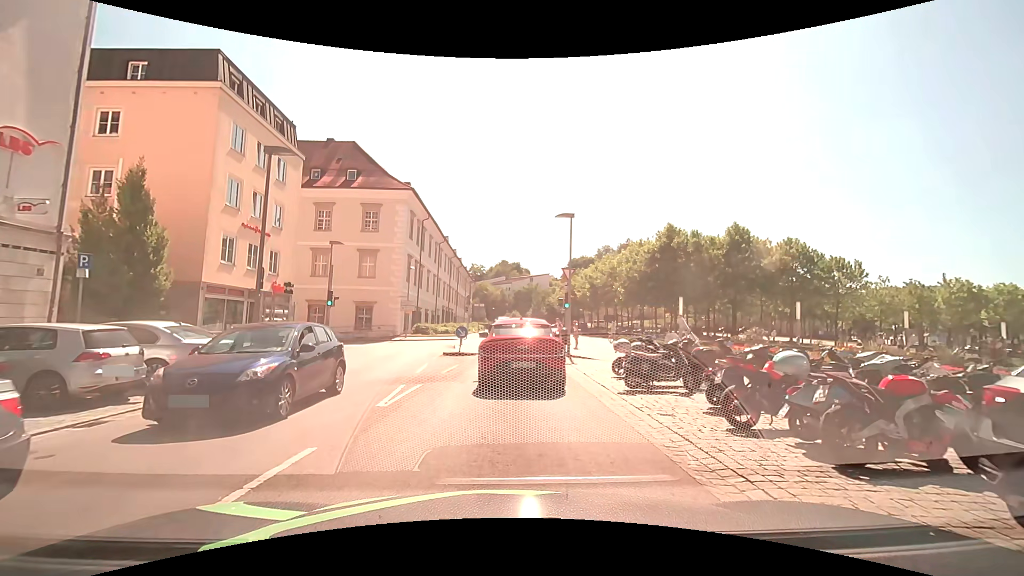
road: tertiary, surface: asphalt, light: Day
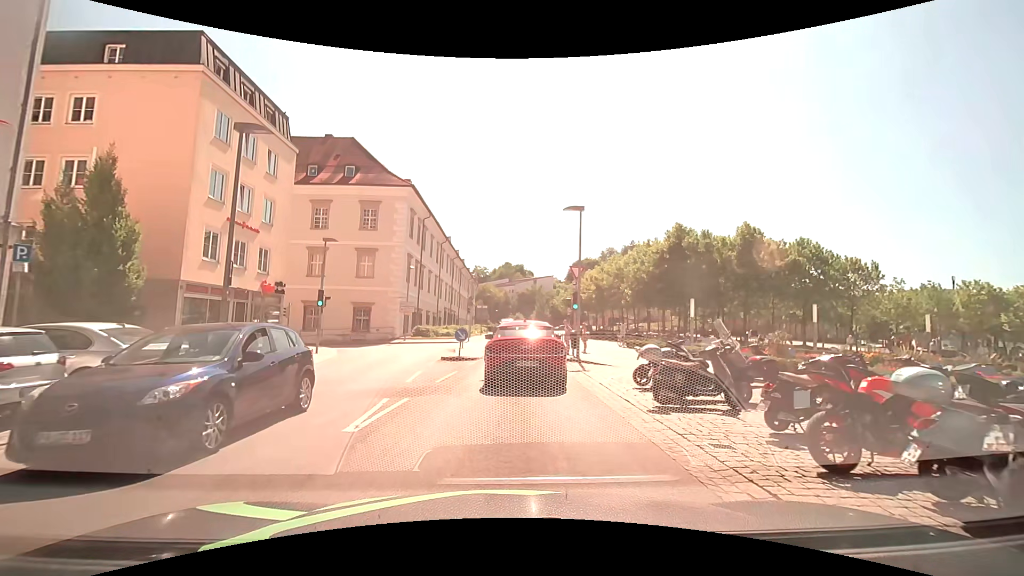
(0.0, +2.0) m; -1°
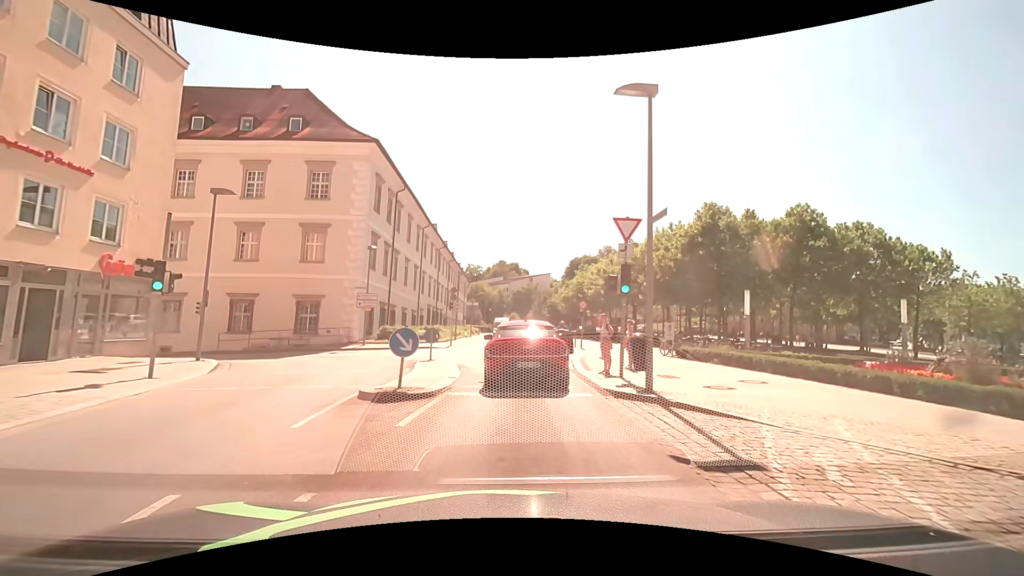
(0.0, +11.5) m; 0°
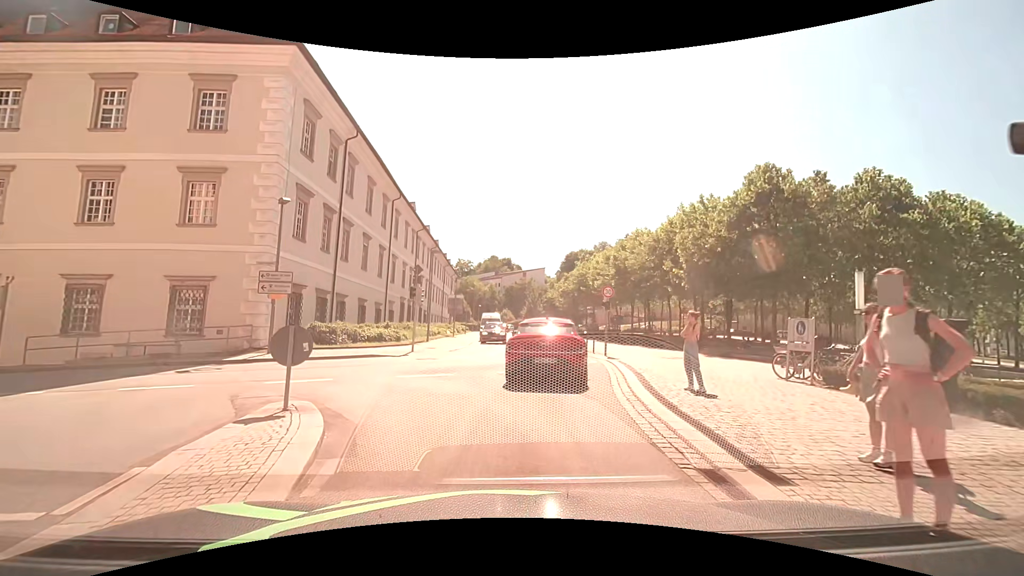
(+0.2, +11.8) m; +1°
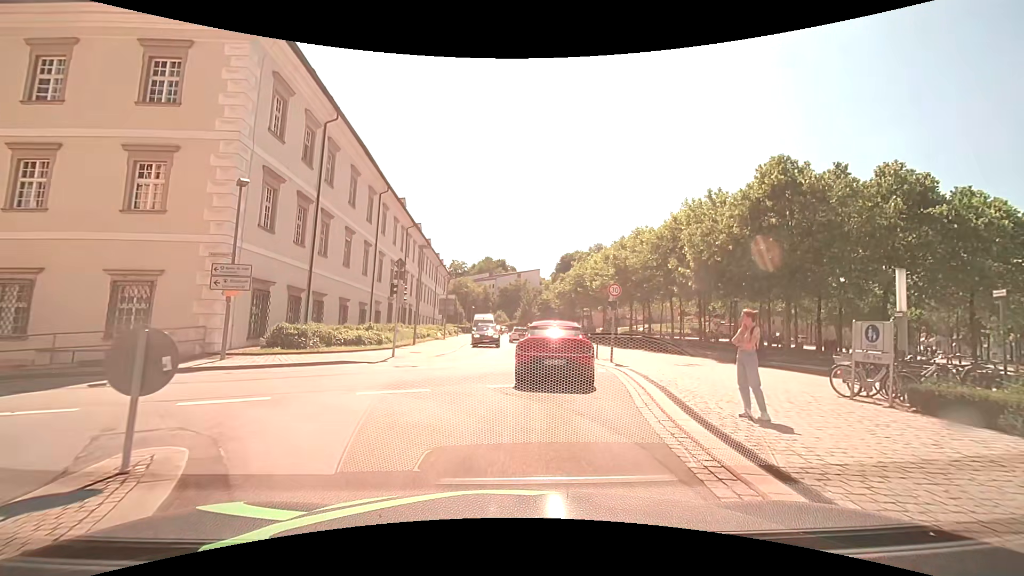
(0.0, +2.9) m; +1°
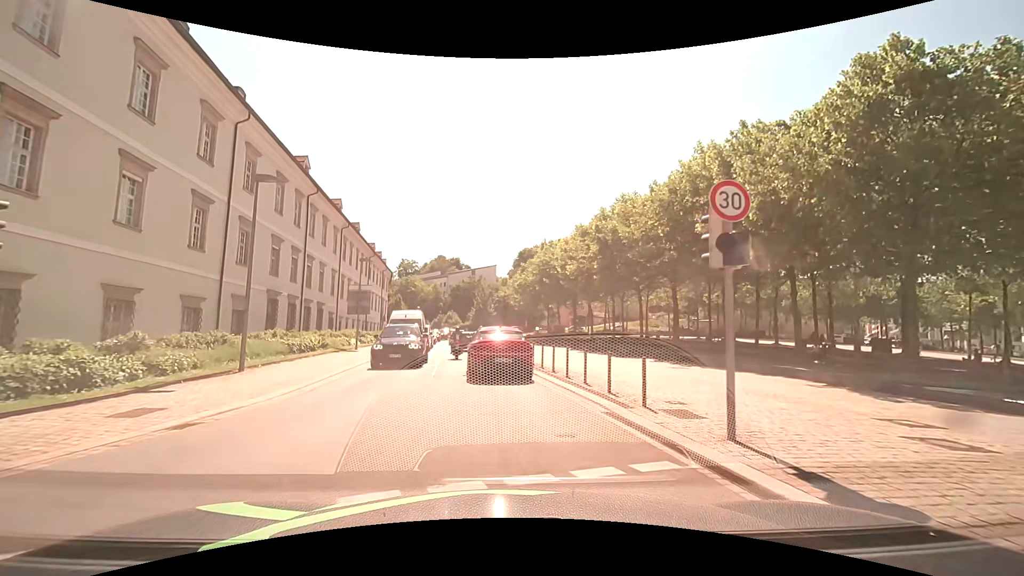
(+1.0, +15.9) m; +5°
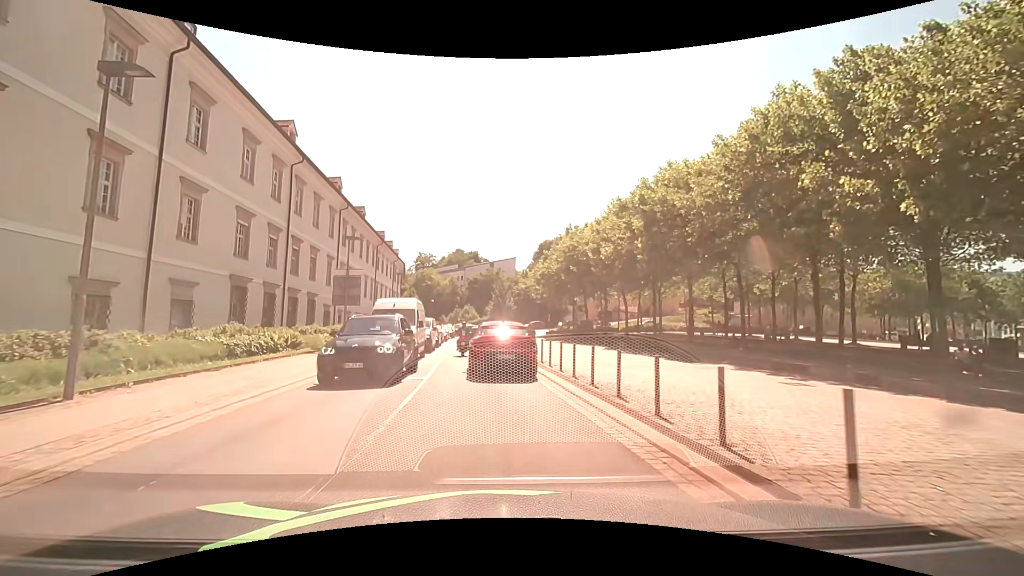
(-0.2, +7.4) m; -3°
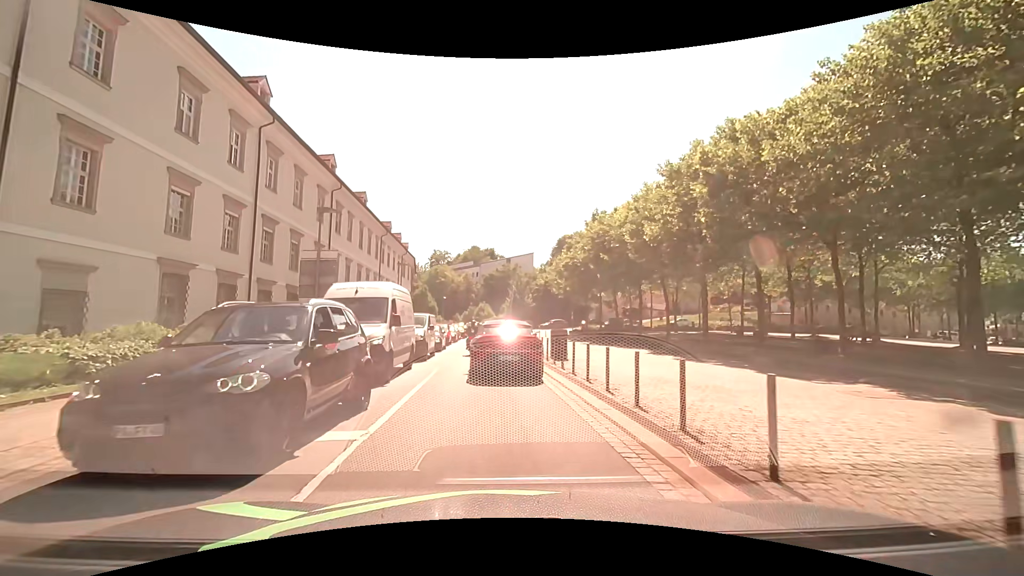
(-0.1, +7.3) m; -2°
(0, +10) (-1, +20) (-1, +30) (-1, +40) (-1, +50) (0, +60) (+4, +69) (+11, +76) (+20, +81) (+29, +84) m
